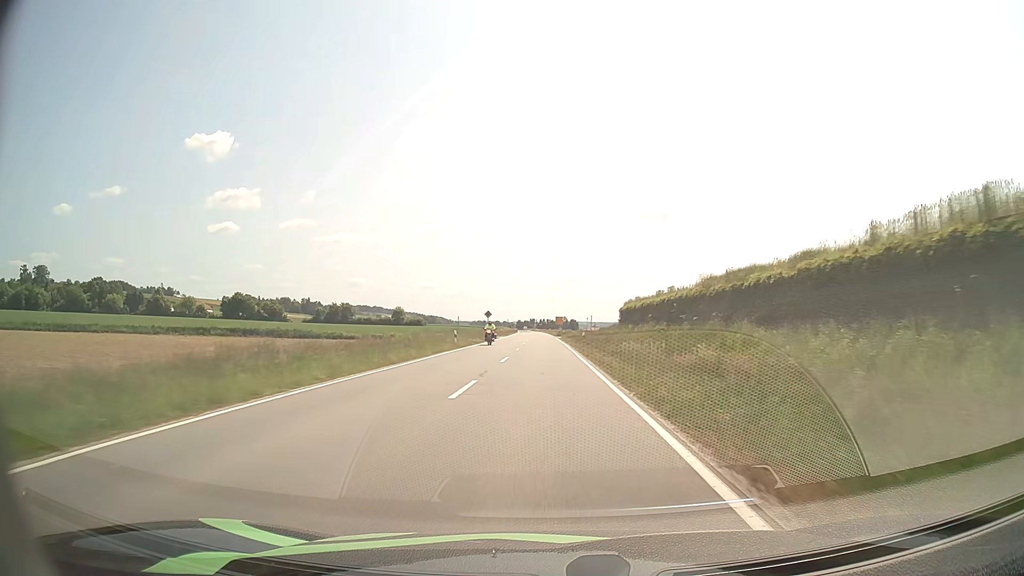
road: tertiary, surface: asphalt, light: Day
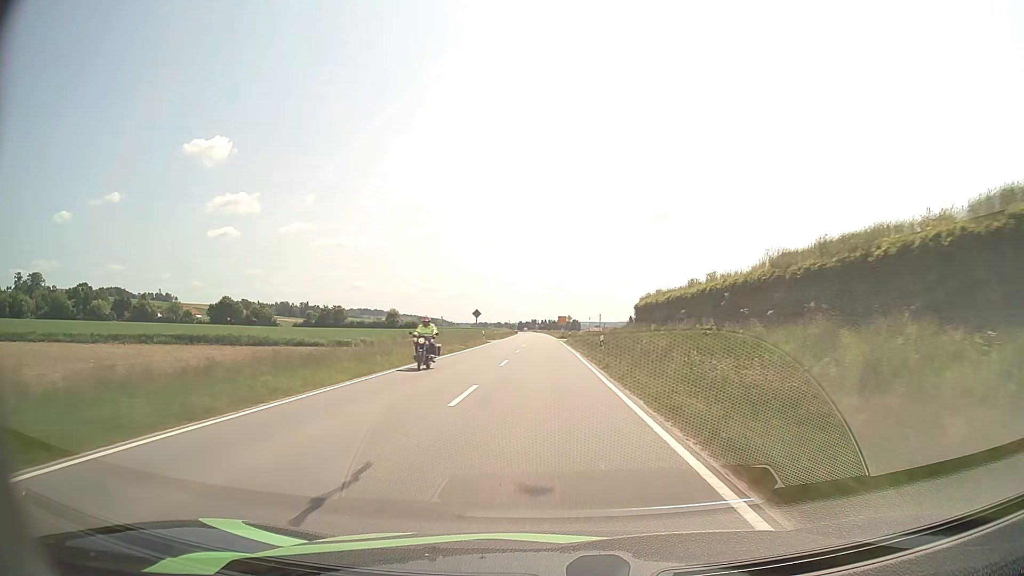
(0.0, +13.1) m; 0°
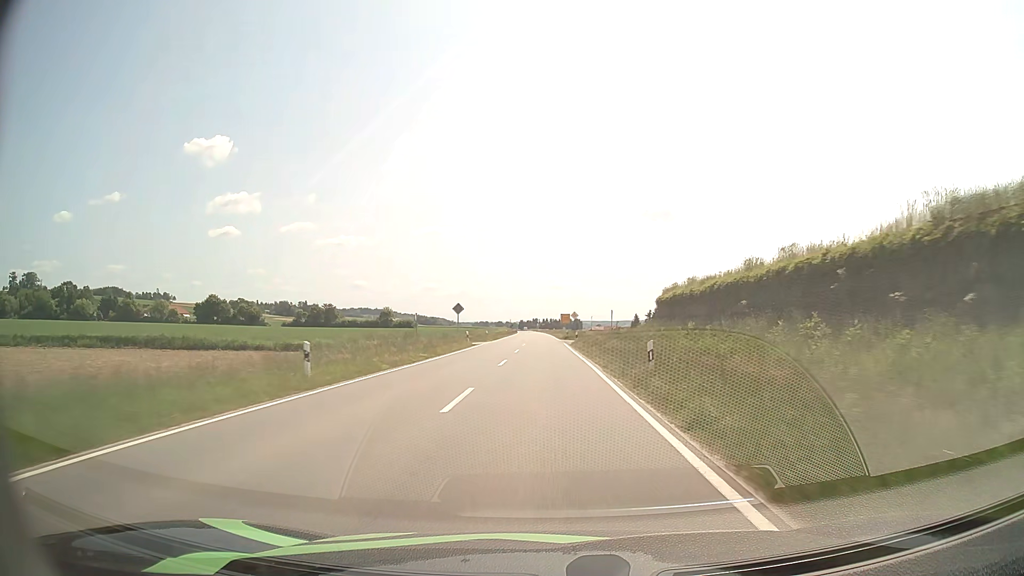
(0.0, +13.2) m; 0°
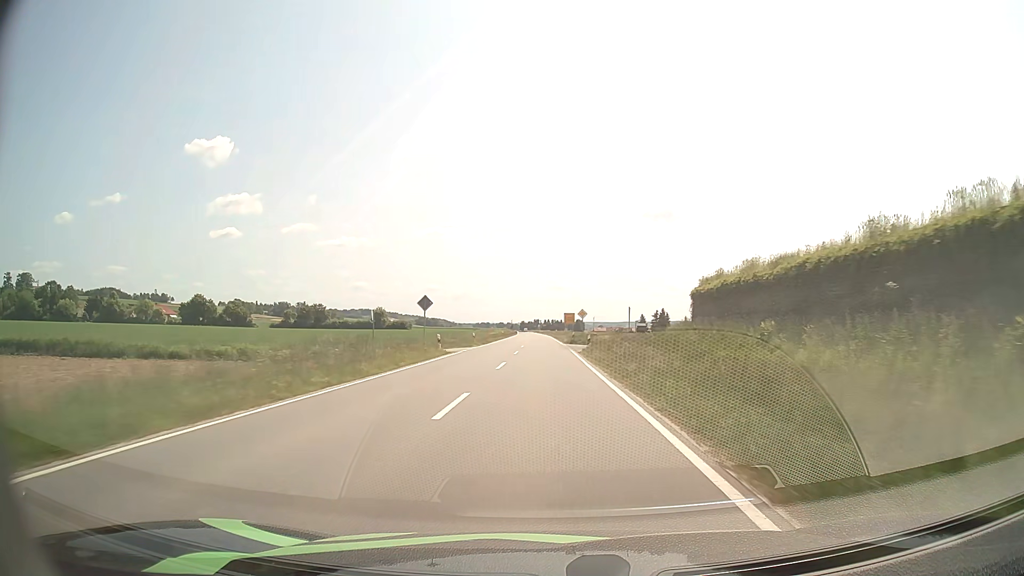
(0.0, +13.3) m; 0°
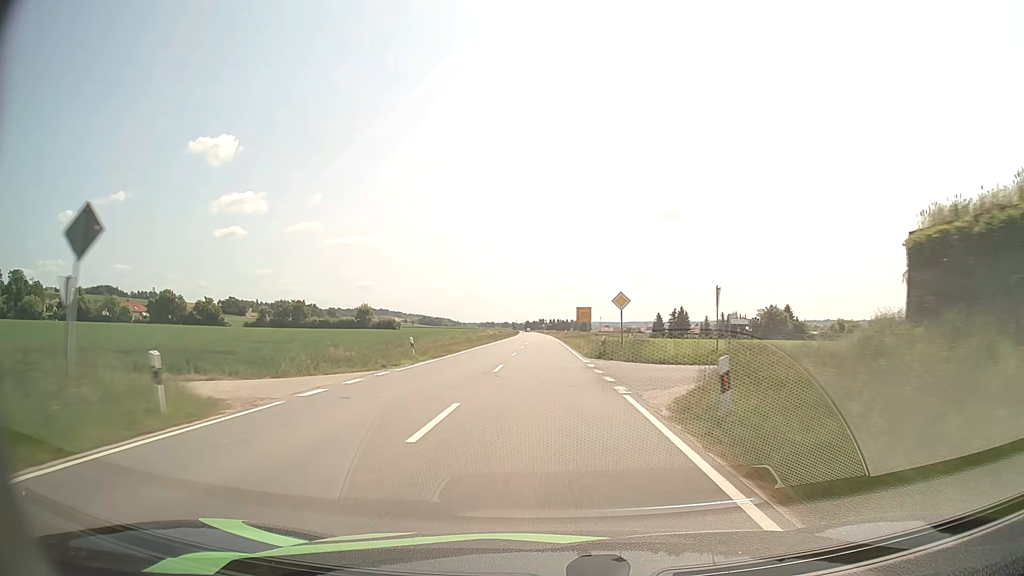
(-0.1, +26.9) m; 0°
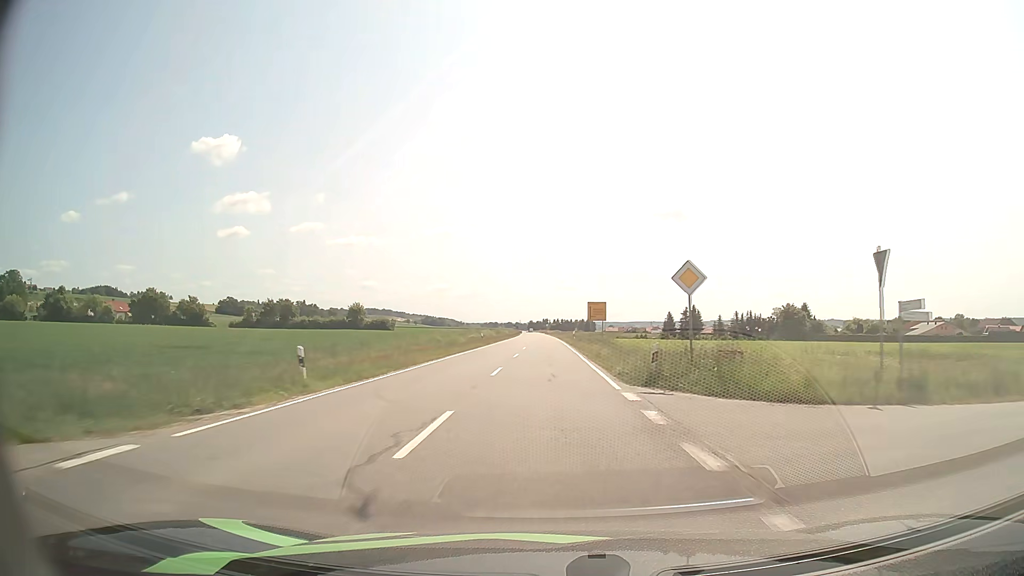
(0.0, +13.6) m; 0°
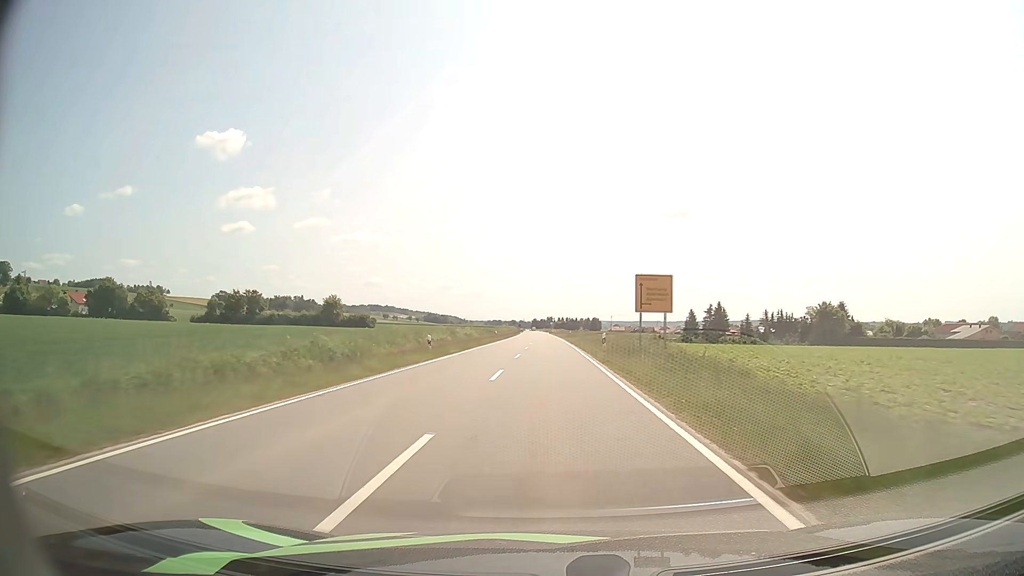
(-0.1, +27.5) m; 0°
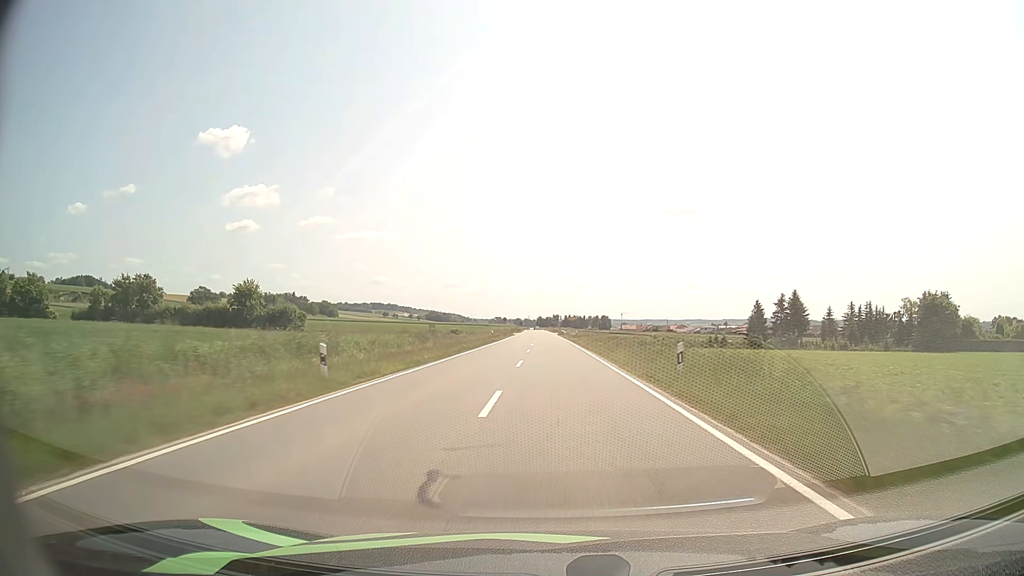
(-0.5, +56.5) m; -1°
(0, +10) (0, +20) (0, +30) (0, +40) (0, +50) (0, +60) (0, +70) (0, +80) (-1, +90) (-1, +100) m
